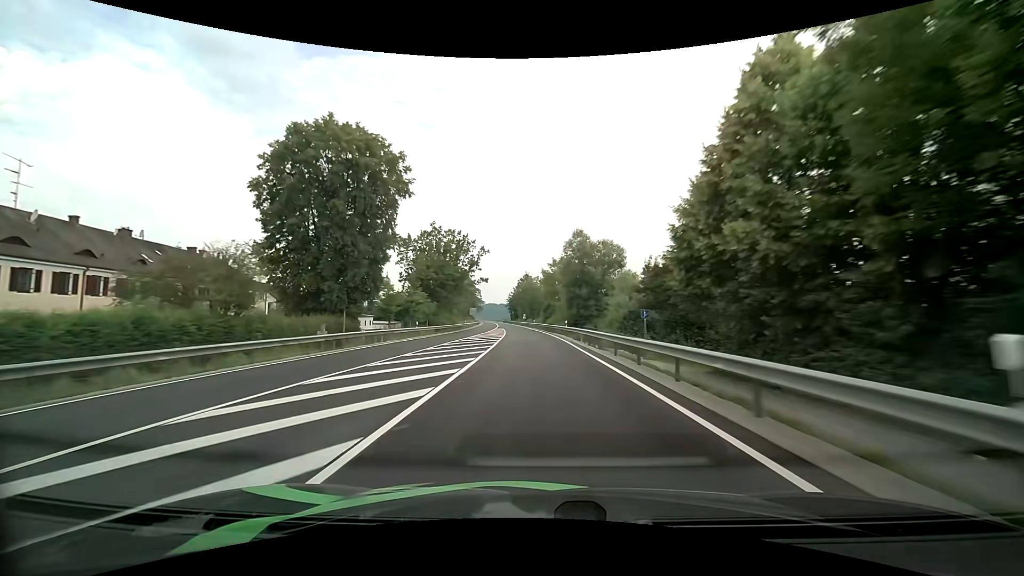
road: primary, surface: asphalt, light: Day
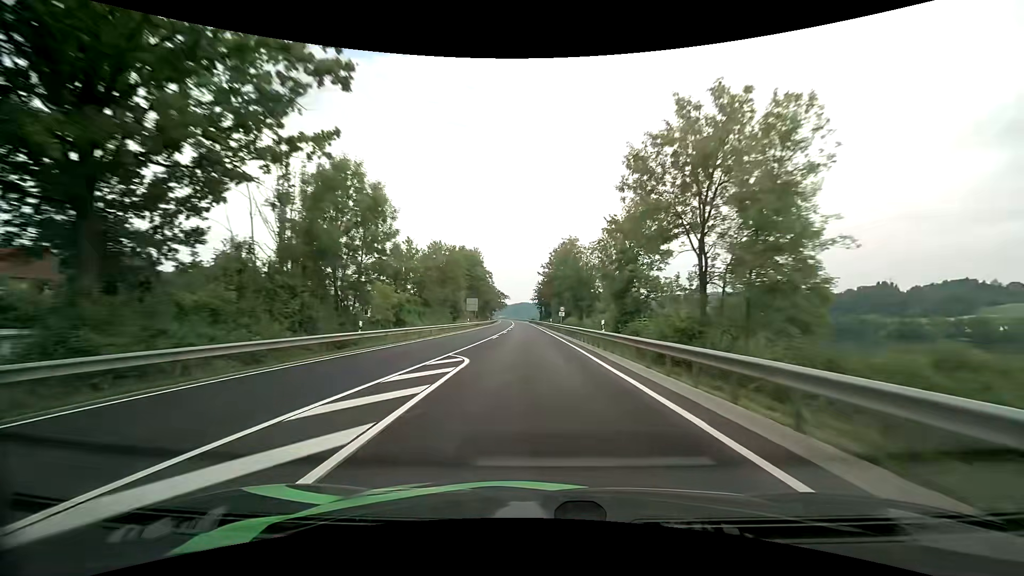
(-2.1, +60.6) m; -4°
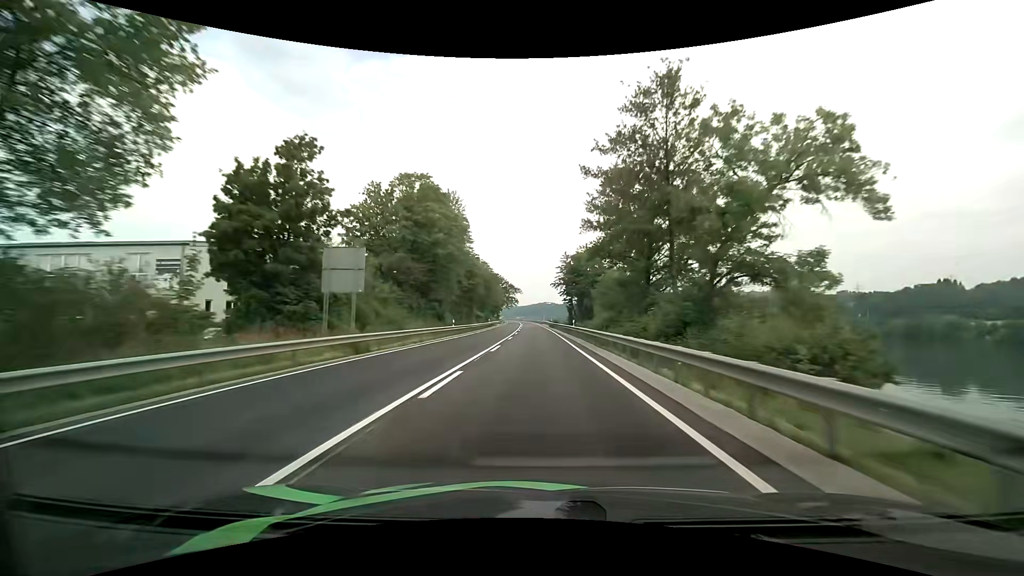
(-1.8, +61.6) m; -2°
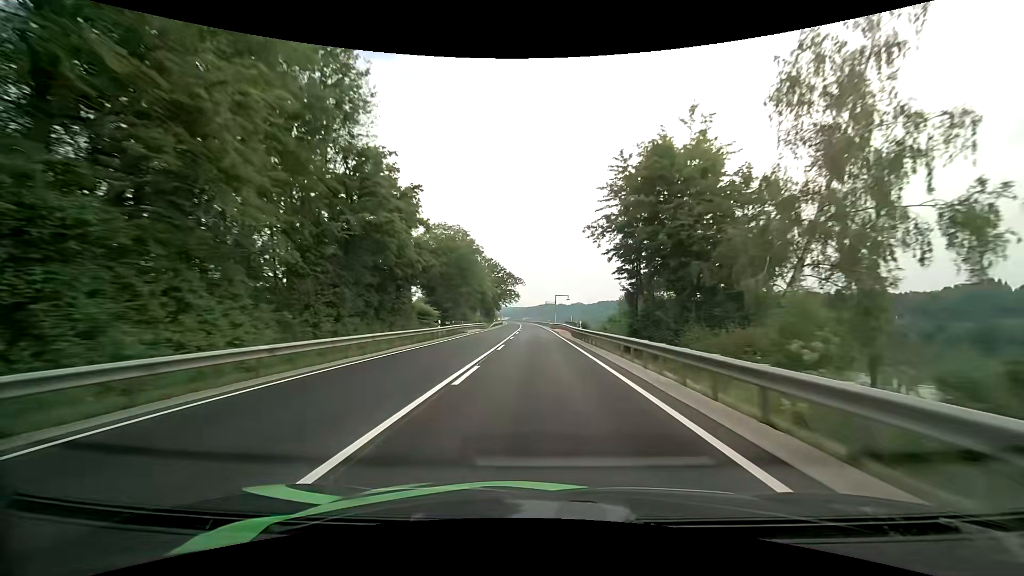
(-0.3, +46.4) m; -1°
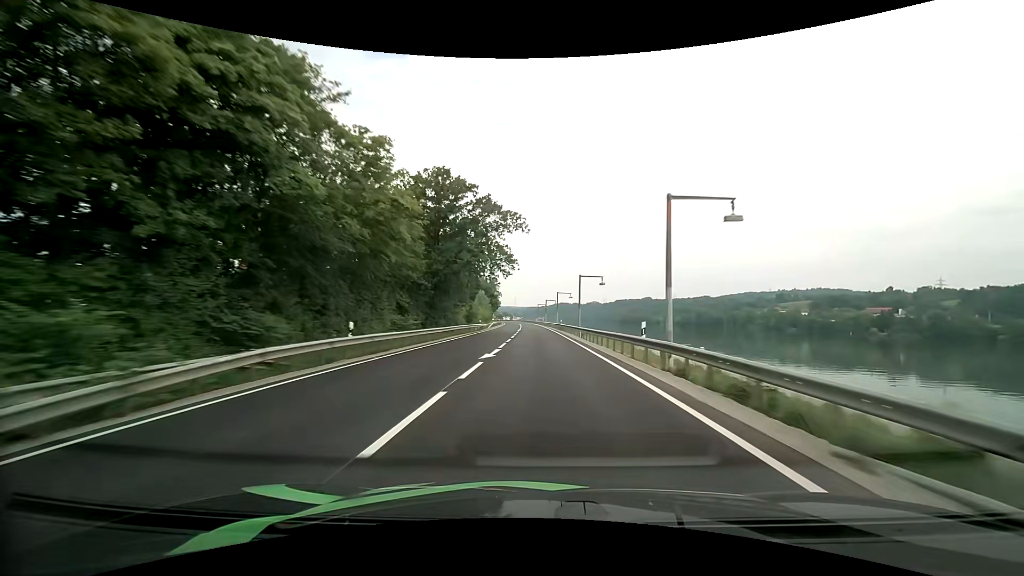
(-1.3, +77.3) m; -2°
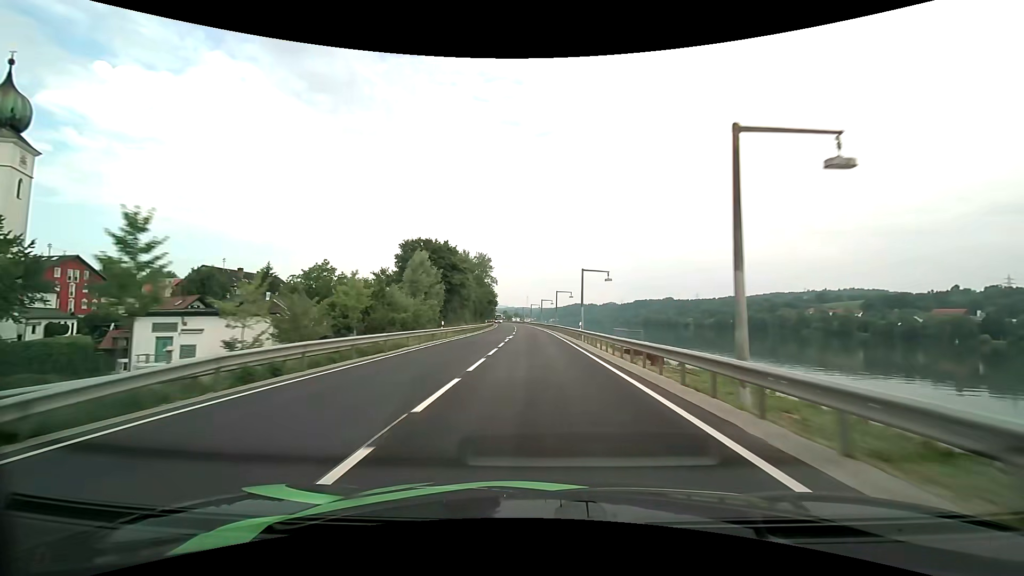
(-0.9, +77.5) m; -1°
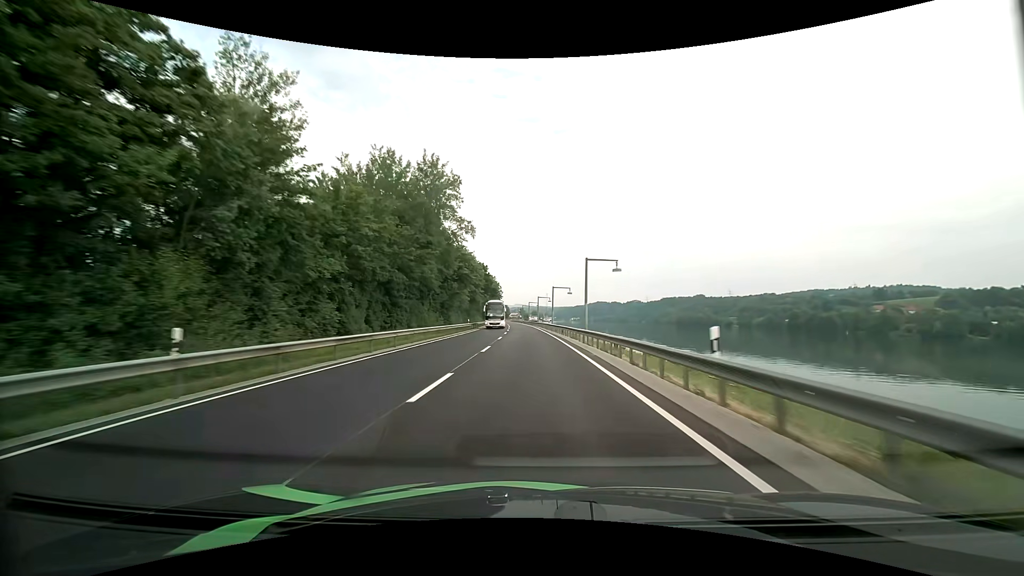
(-1.4, +77.3) m; -2°
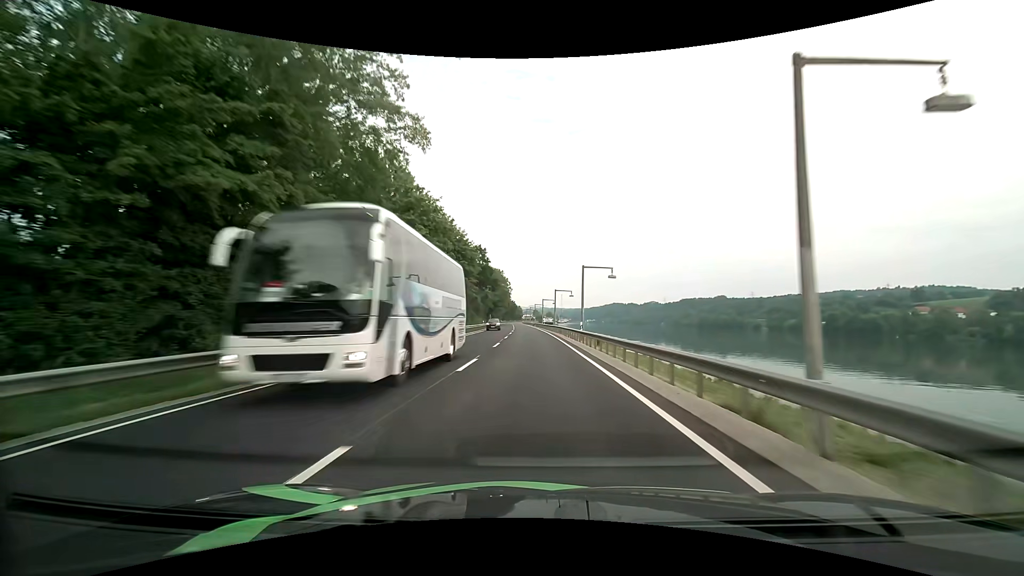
(-0.5, +31.0) m; -2°
(0, +10) (0, +20) (0, +30) (-1, +40) (-1, +50) (-1, +60) (-2, +70) (-2, +80) (-3, +90) (-3, +100) m
